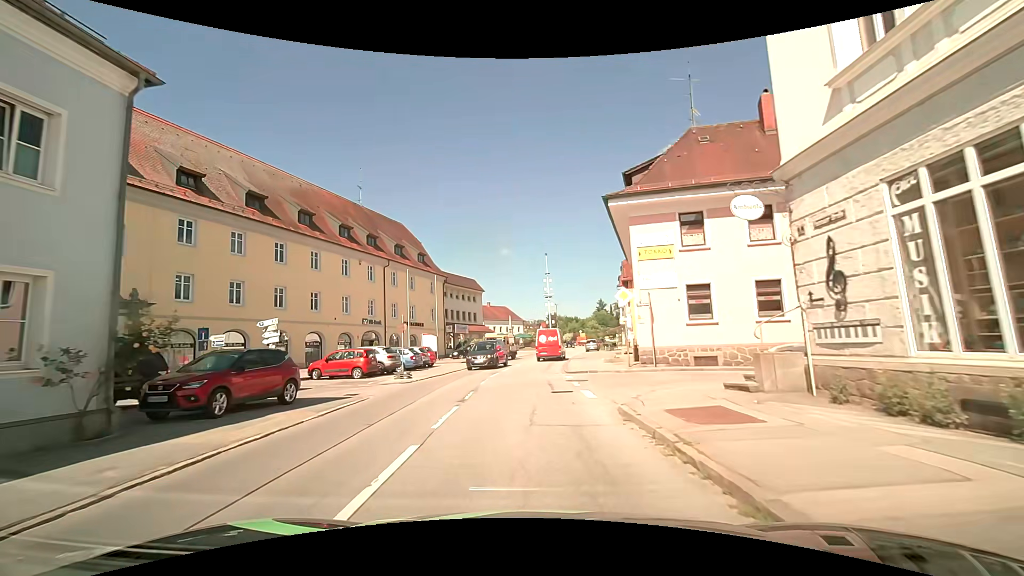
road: secondary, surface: asphalt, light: Day
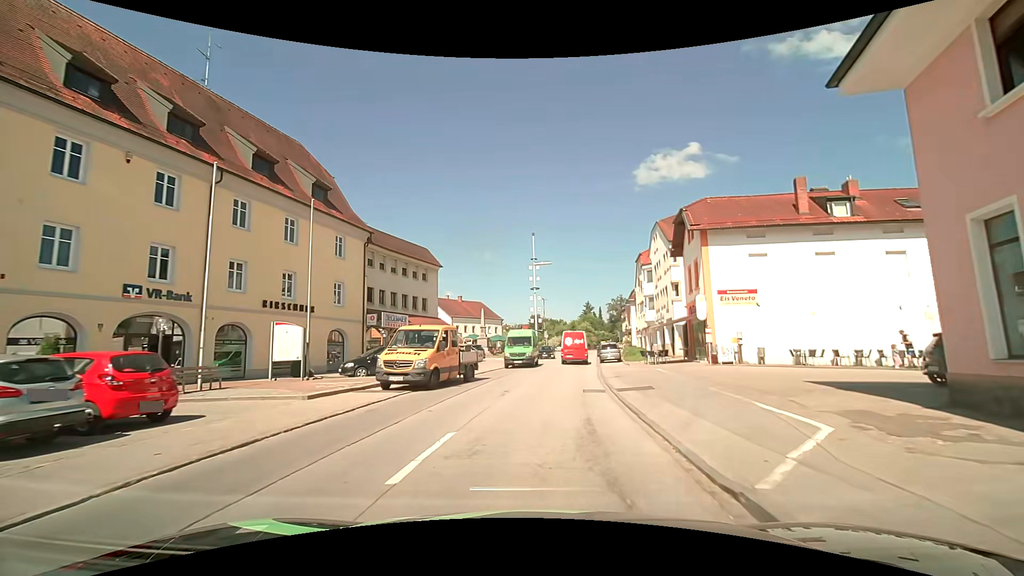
(+0.3, +25.8) m; +4°
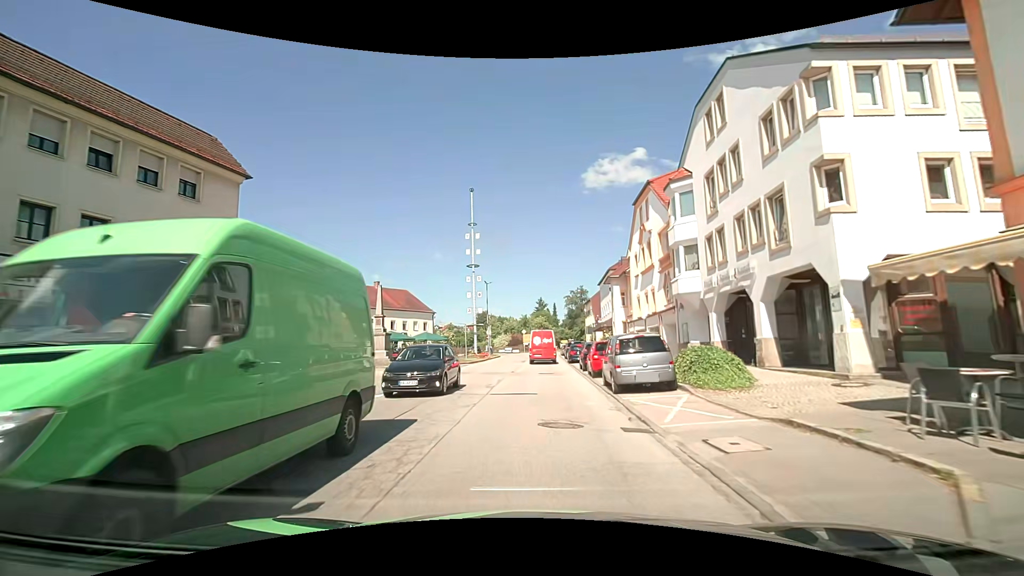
(+1.2, +26.4) m; +5°
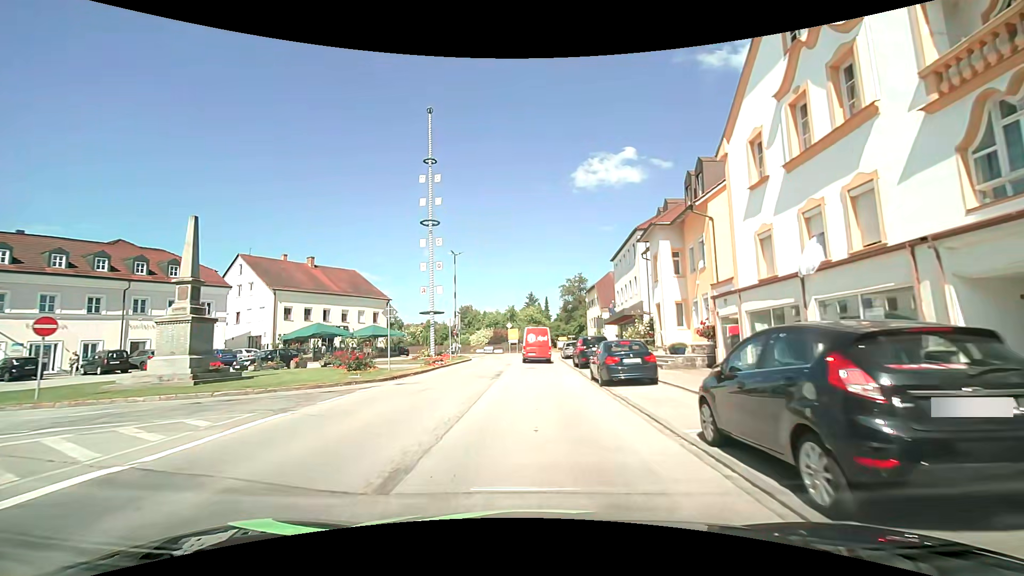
(+0.2, +21.7) m; +2°
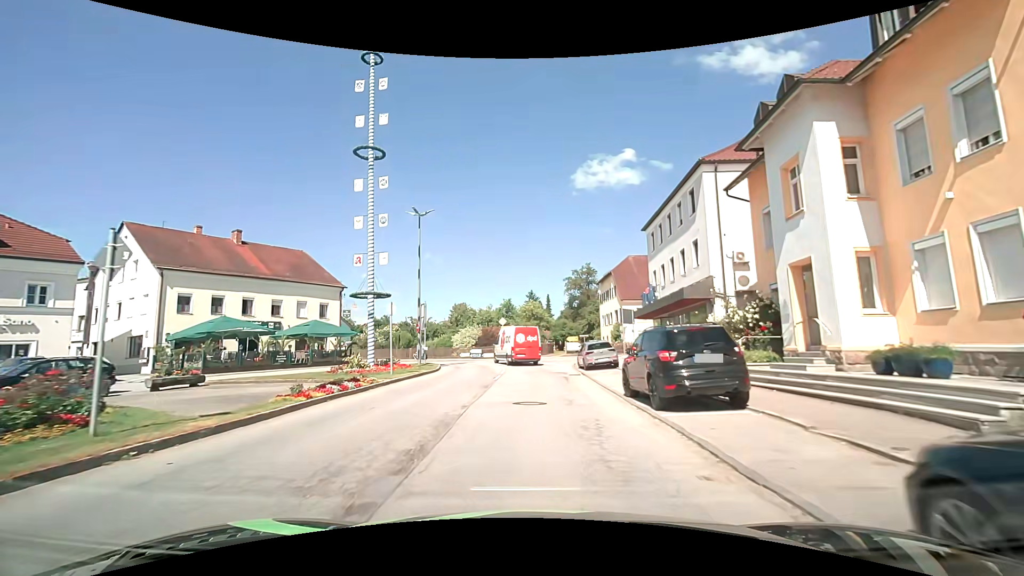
(-0.2, +15.8) m; -1°
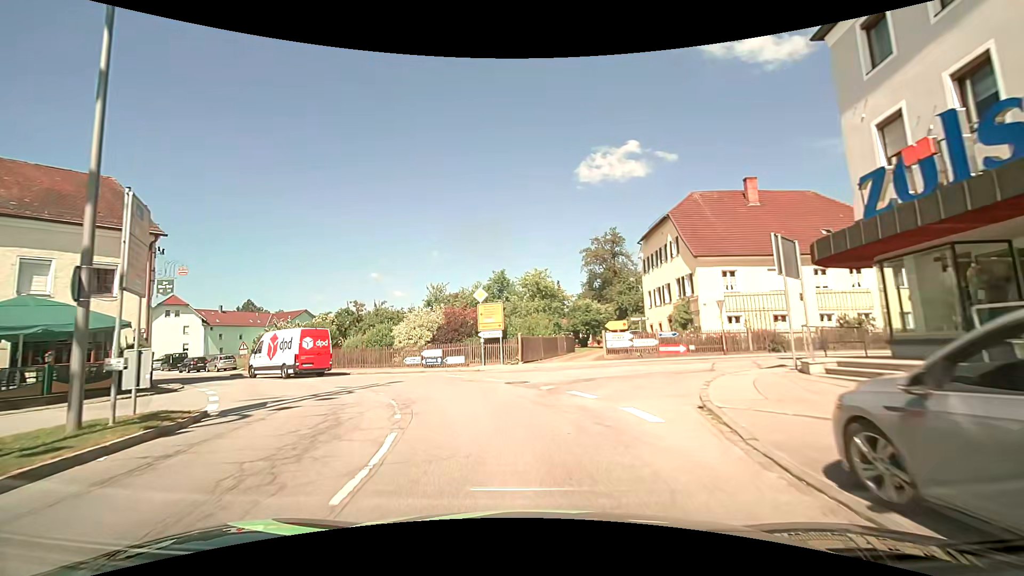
(+0.2, +24.7) m; -2°
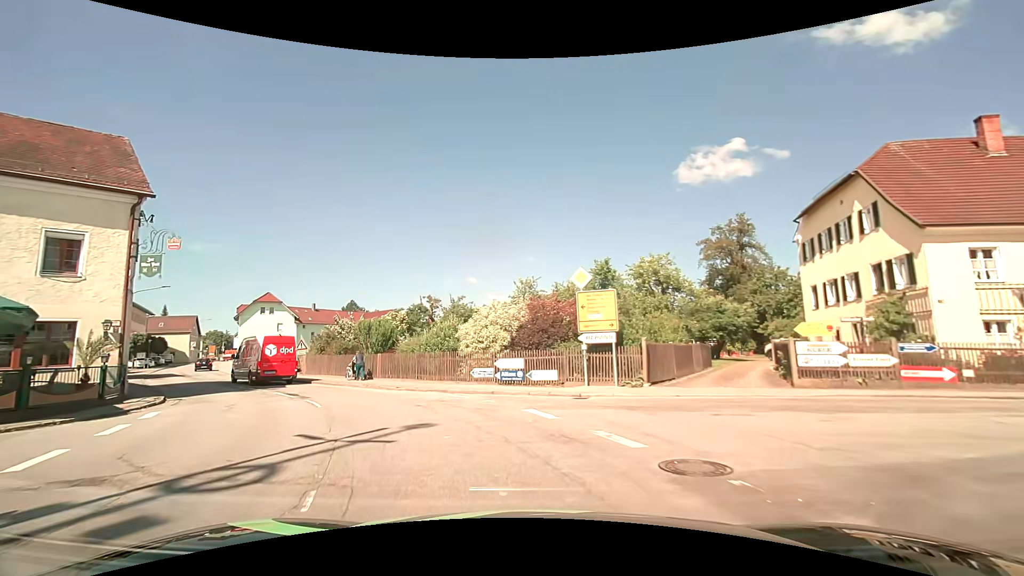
(-0.5, +9.1) m; -9°
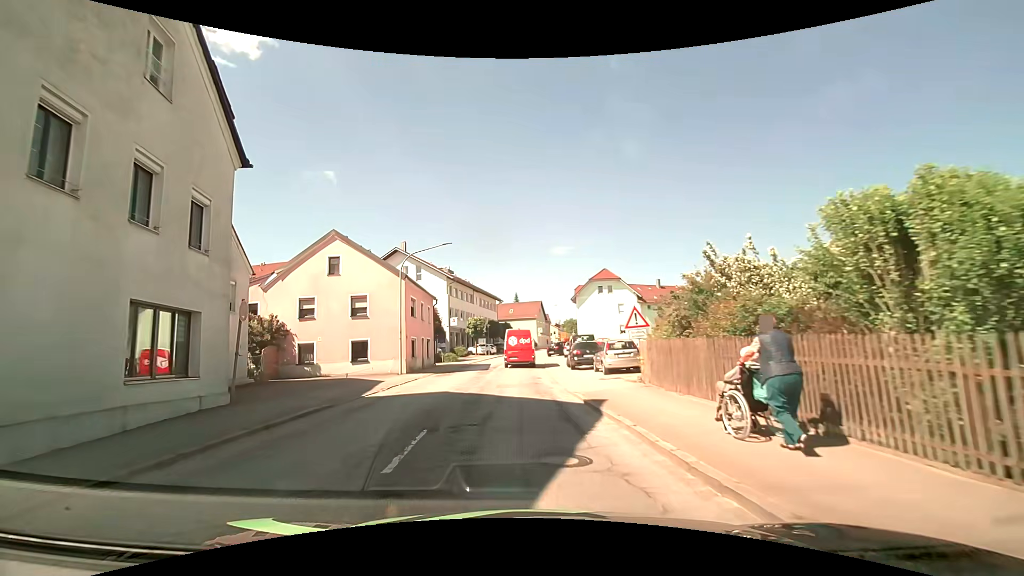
(-7.8, +20.6) m; -39°
(0, +10) (-1, +20) (-1, +30) (-1, +40) (-1, +50) (0, +60) (+1, +70) (+3, +80) (+5, +89) (+7, +99) m
